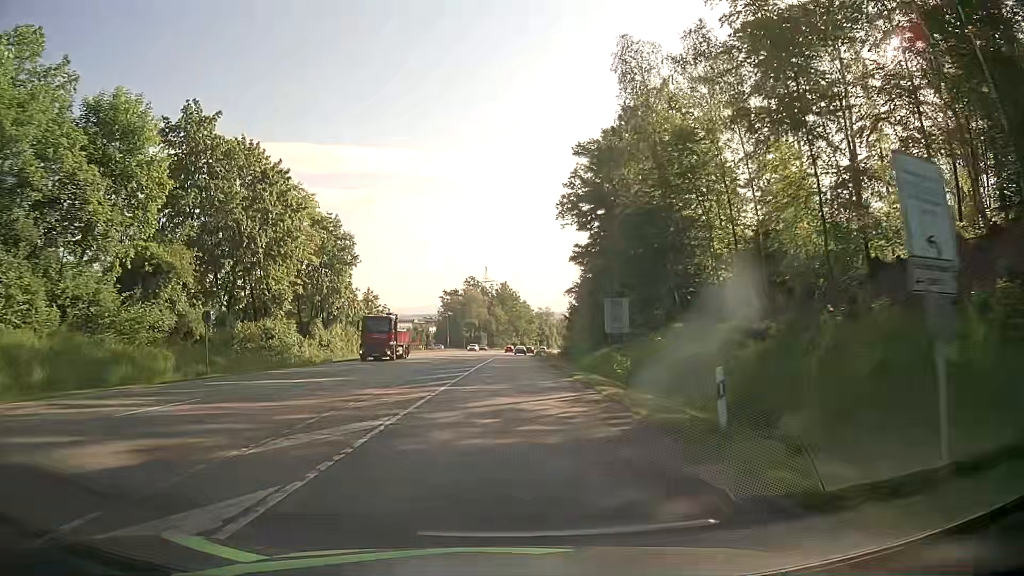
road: secondary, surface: asphalt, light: Day
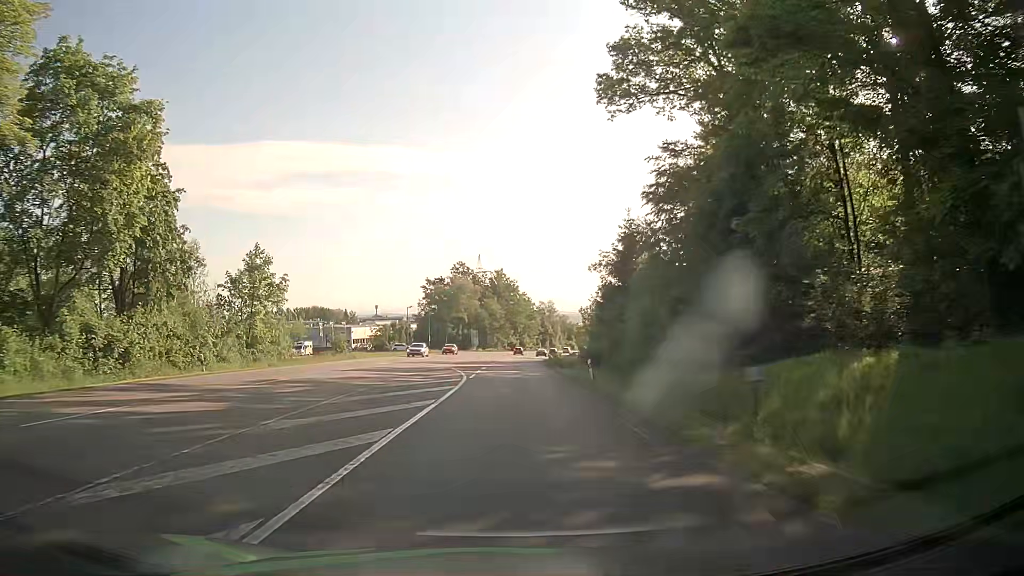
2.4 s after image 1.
(0.0, +36.8) m; 0°
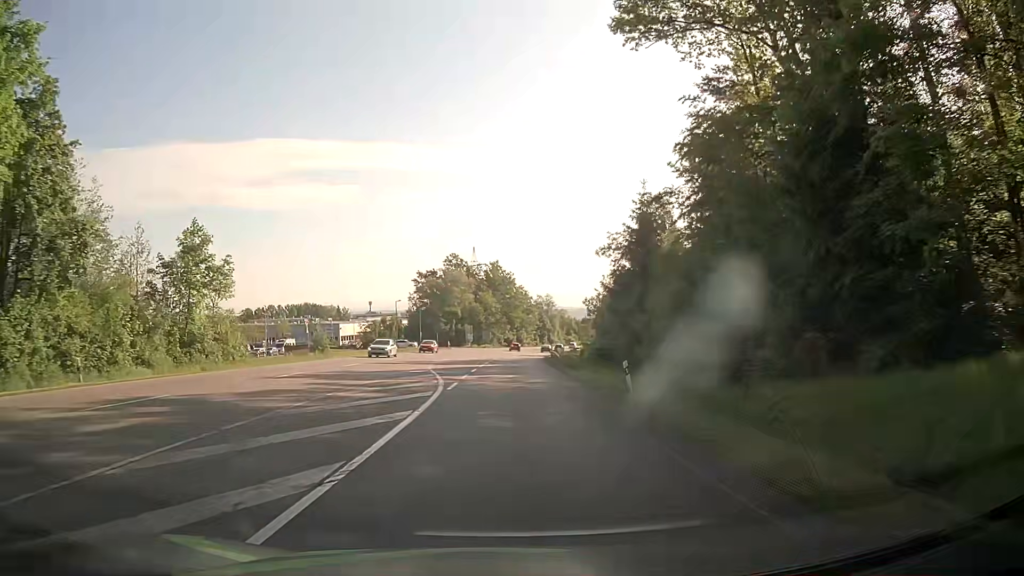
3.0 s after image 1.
(0.0, +9.2) m; 0°
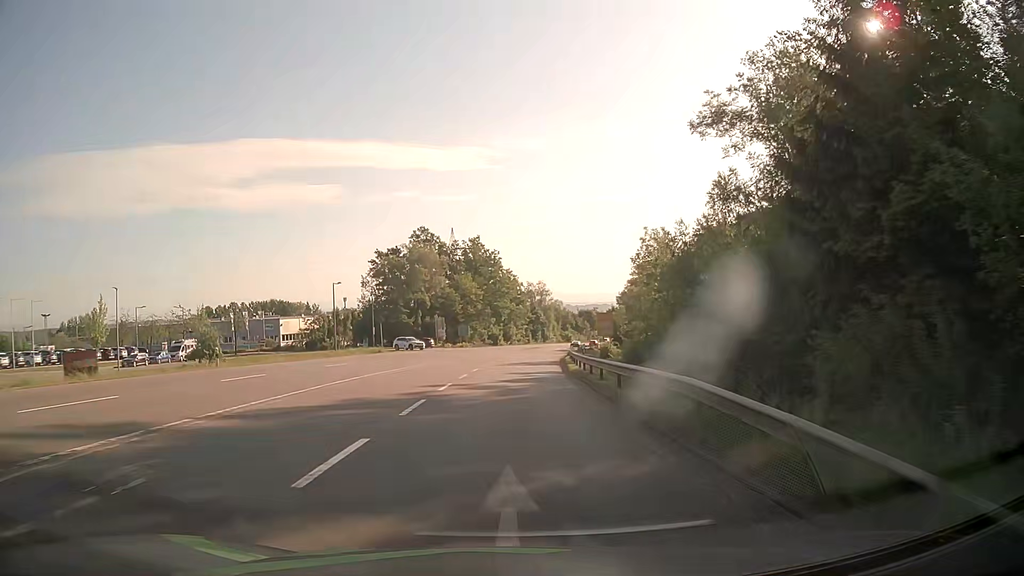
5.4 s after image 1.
(+0.3, +36.7) m; +1°
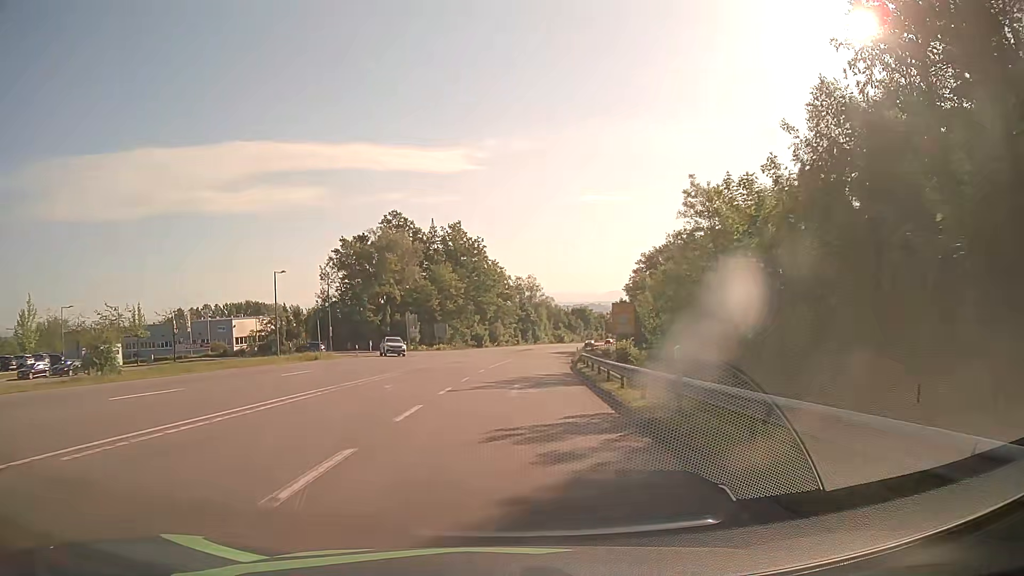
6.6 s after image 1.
(+0.1, +18.3) m; +1°
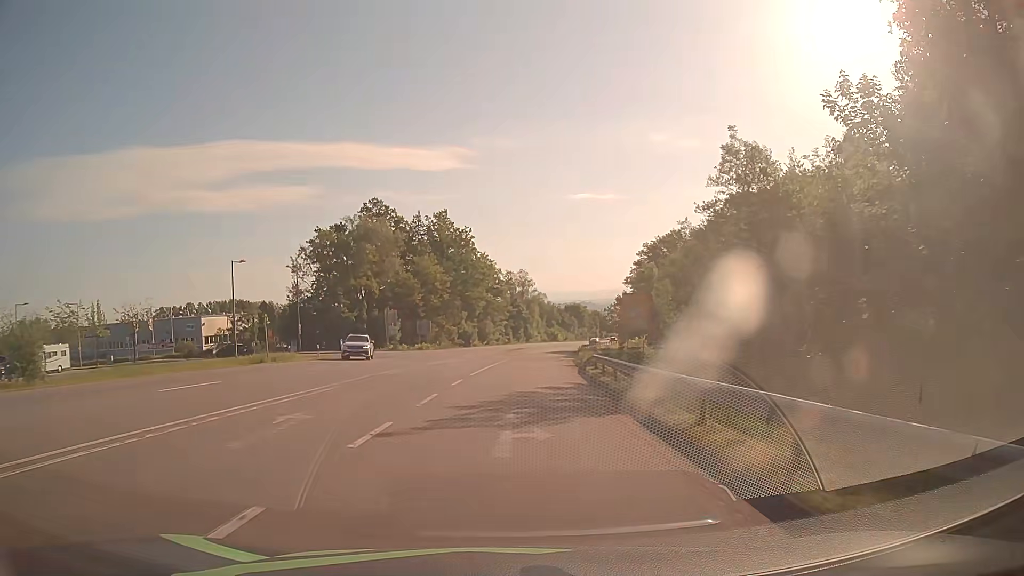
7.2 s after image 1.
(+0.1, +9.2) m; +1°
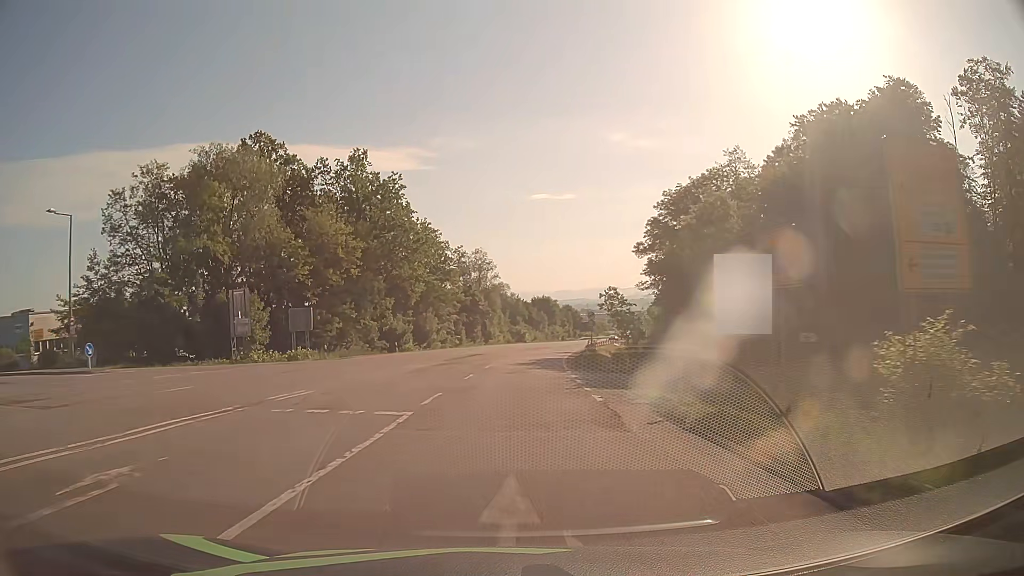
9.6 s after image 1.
(+0.8, +36.6) m; +3°
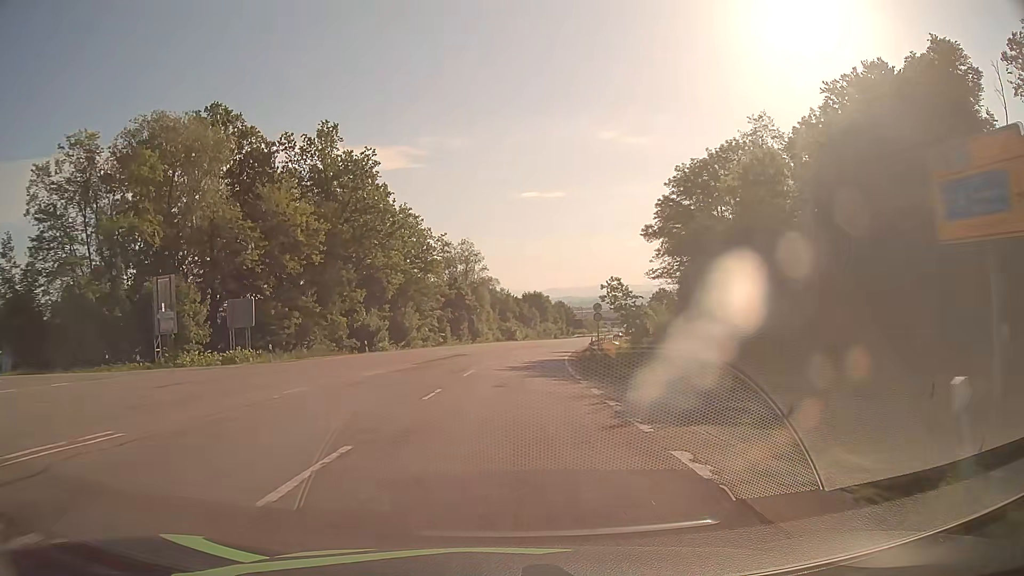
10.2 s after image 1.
(0.0, +9.2) m; 0°
(0, +10) (0, +20) (+1, +30) (+2, +40) (+3, +50) (+4, +60) (+5, +70) (+7, +80) (+9, +89) (+11, +99) m
